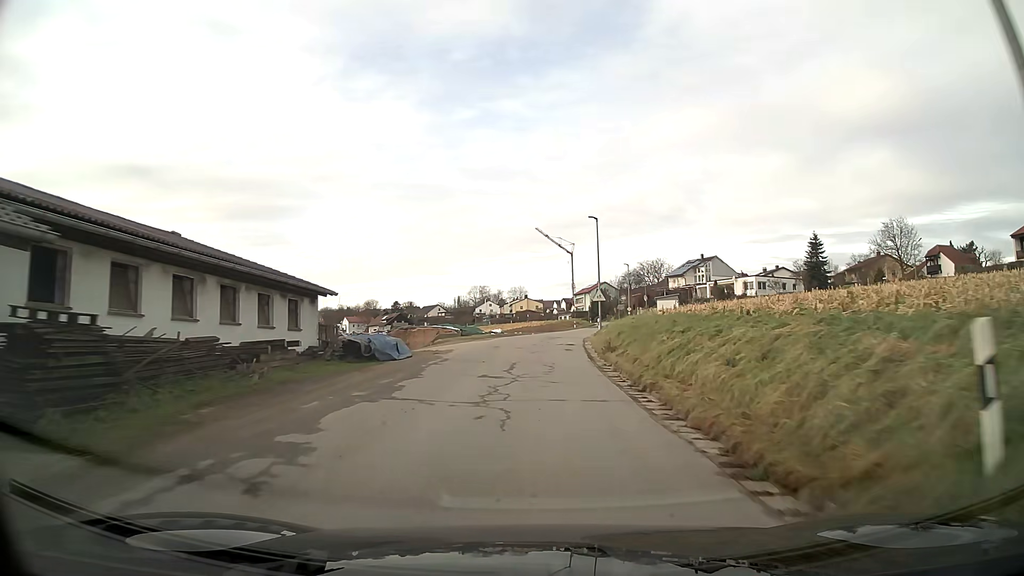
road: unclassified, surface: asphalt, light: Day
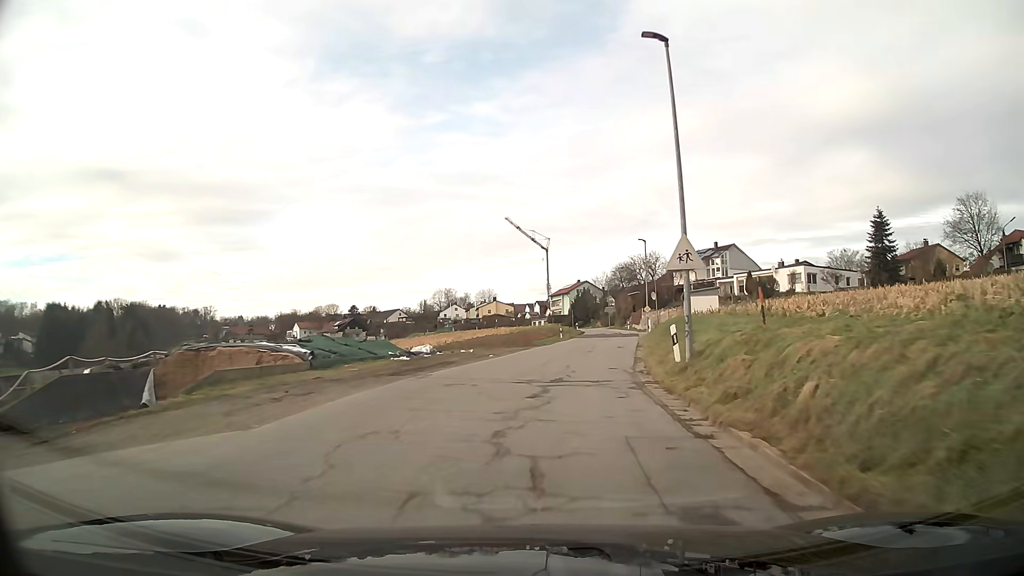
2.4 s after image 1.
(+0.6, +30.1) m; +3°
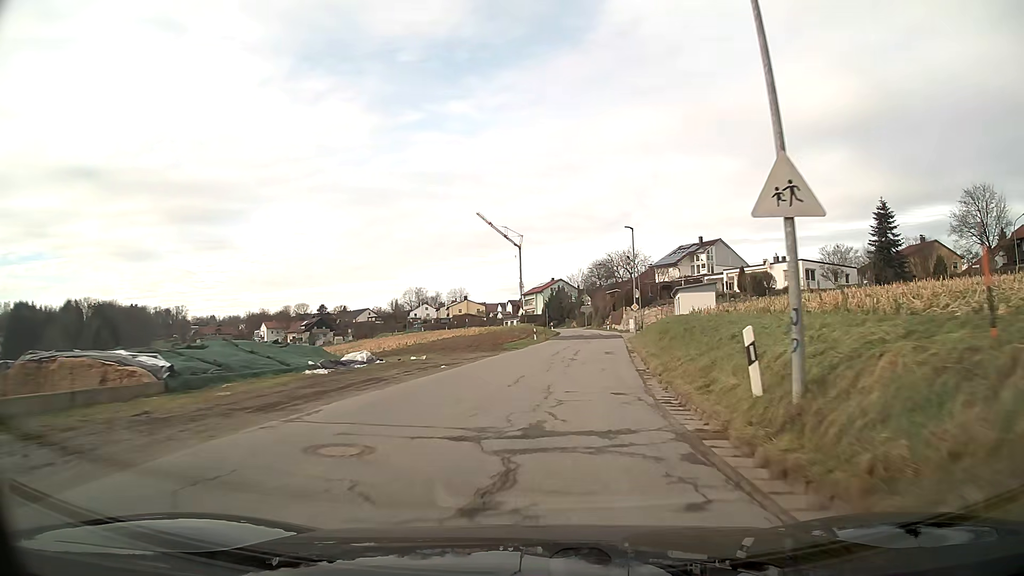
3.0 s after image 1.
(+0.1, +7.3) m; +2°
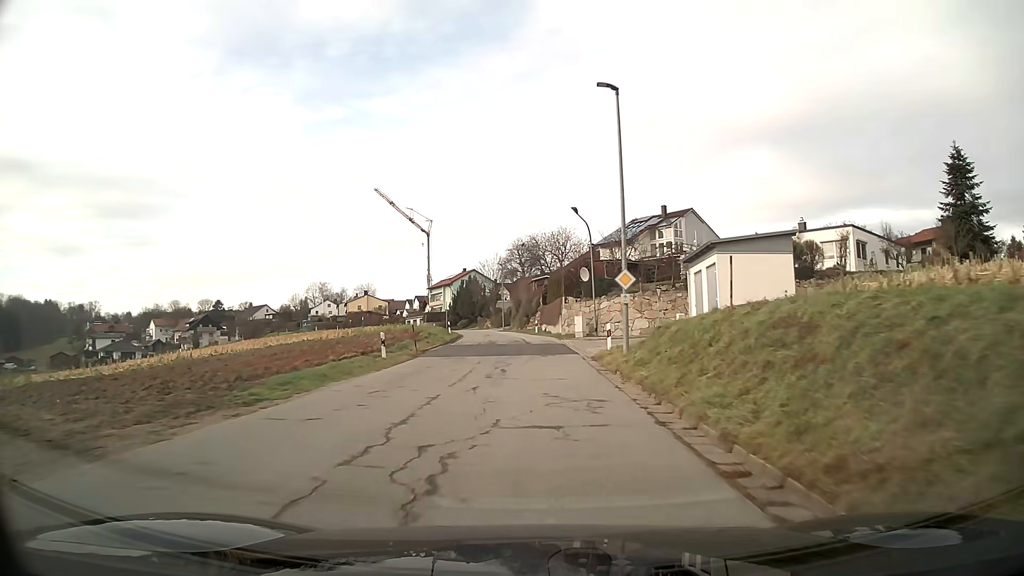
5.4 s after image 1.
(+1.9, +29.0) m; +5°
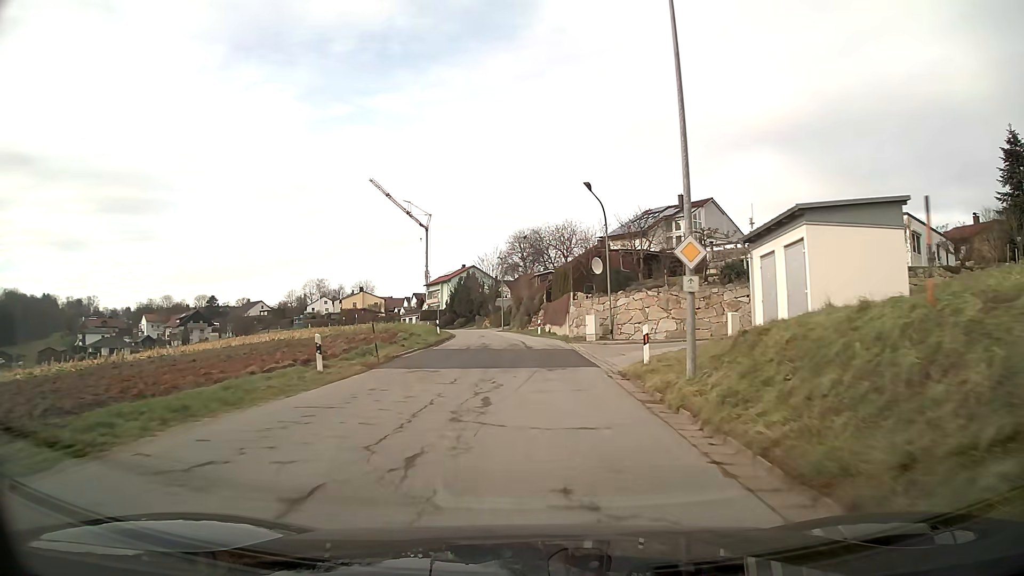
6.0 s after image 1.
(0.0, +7.3) m; 0°
